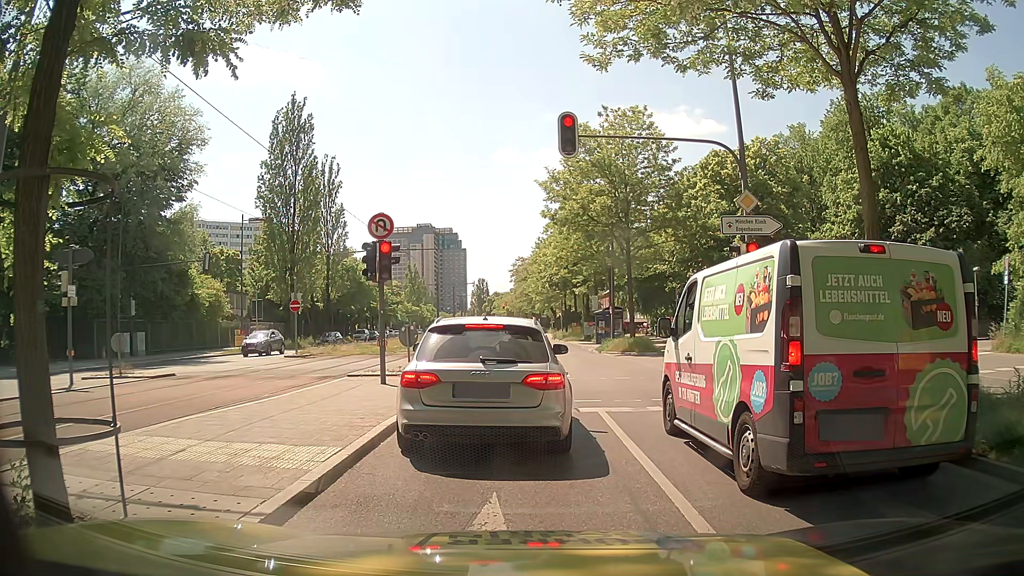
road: secondary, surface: asphalt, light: Day
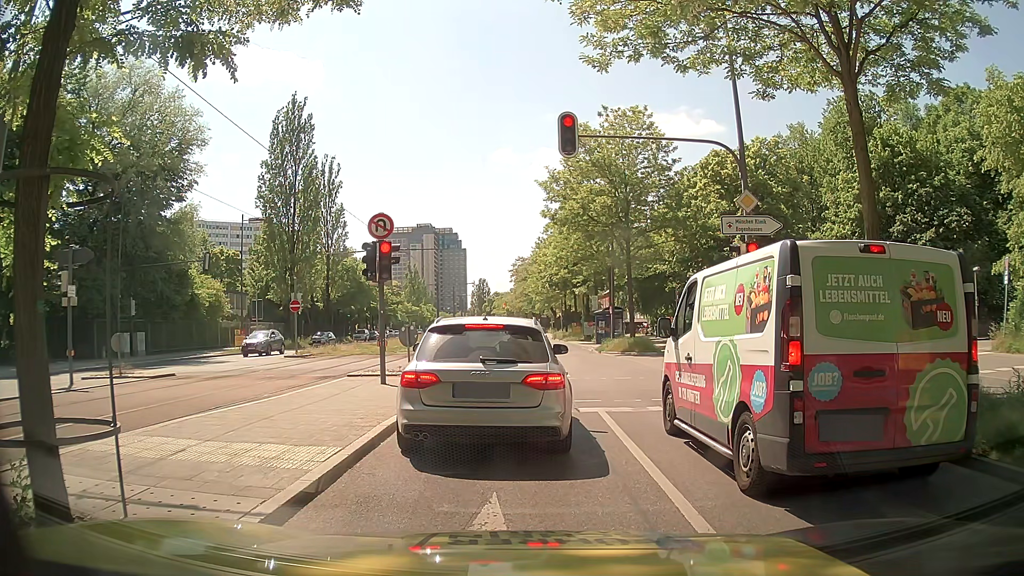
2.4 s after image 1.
(0.0, 0.0) m; 0°
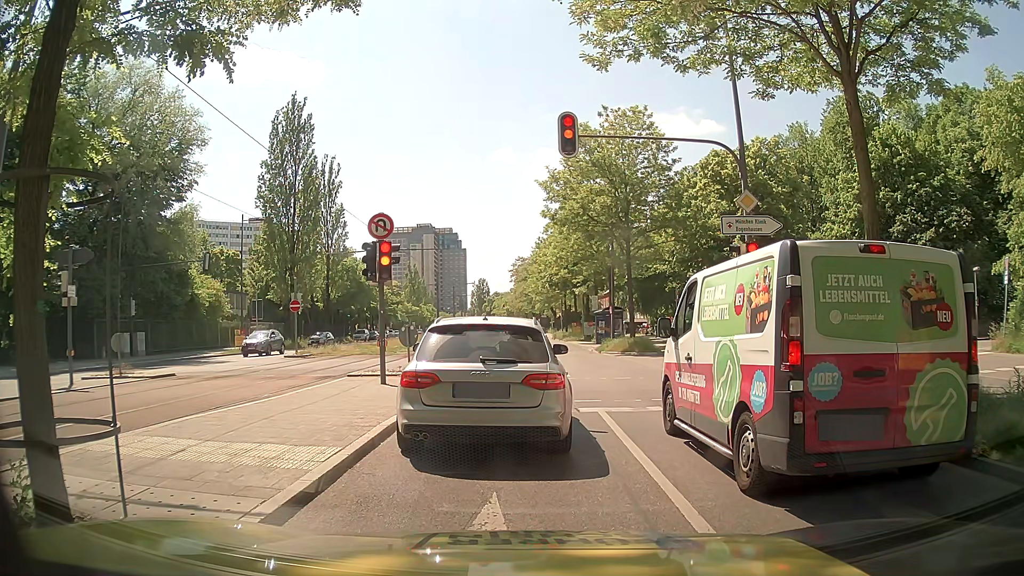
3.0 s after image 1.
(0.0, 0.0) m; 0°
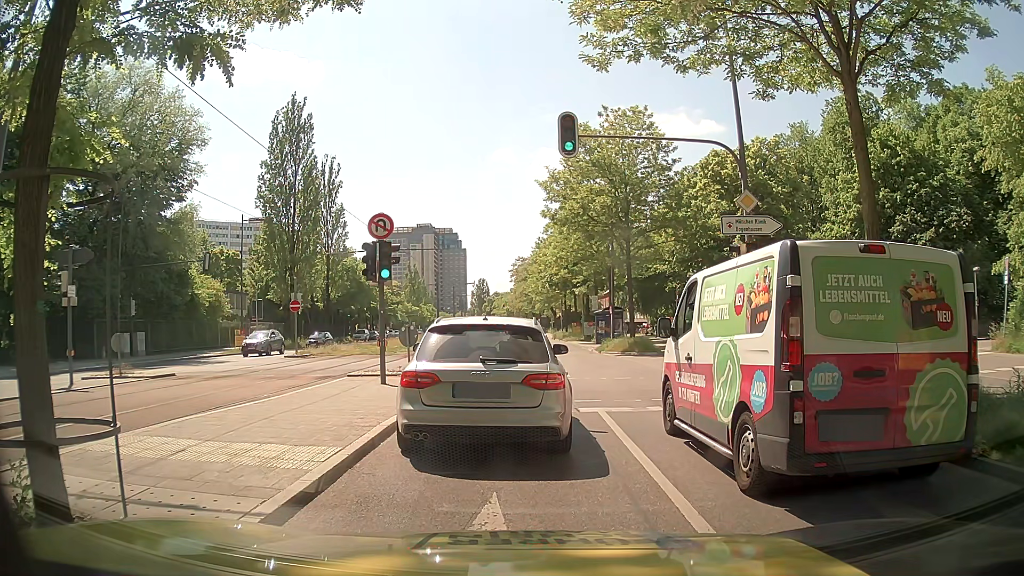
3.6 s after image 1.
(0.0, 0.0) m; 0°
